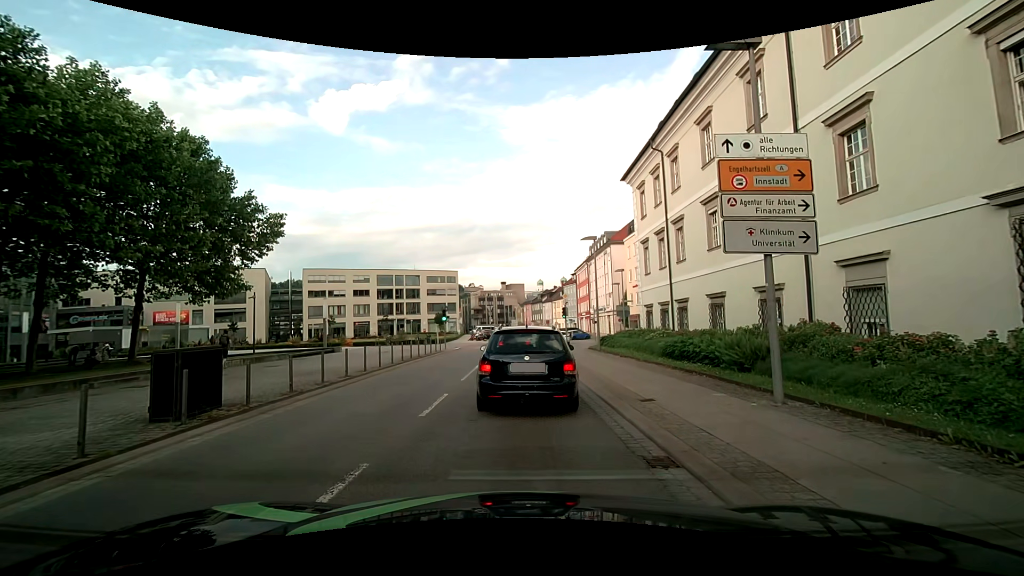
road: tertiary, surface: asphalt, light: Day
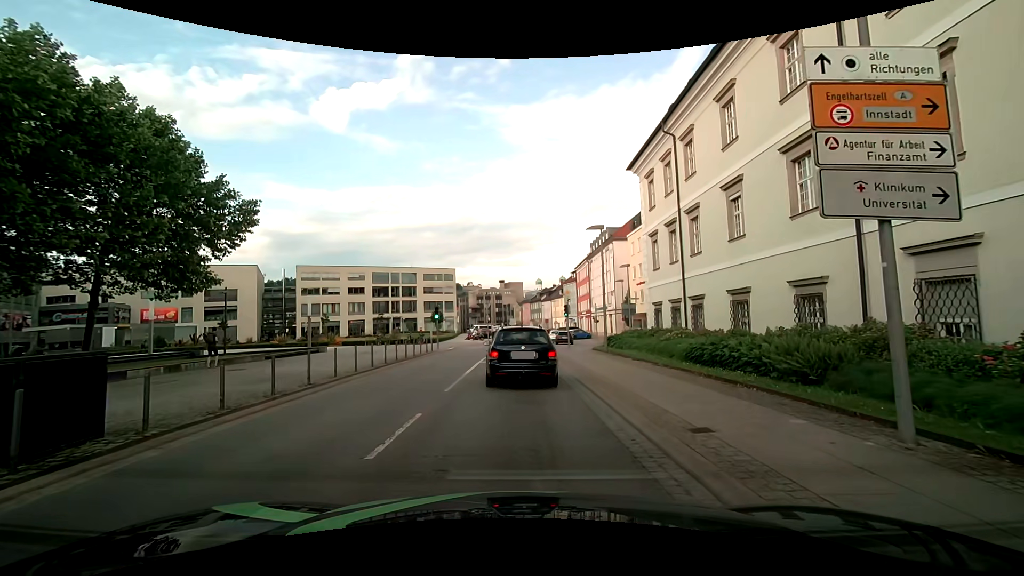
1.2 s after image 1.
(0.0, +3.0) m; +1°
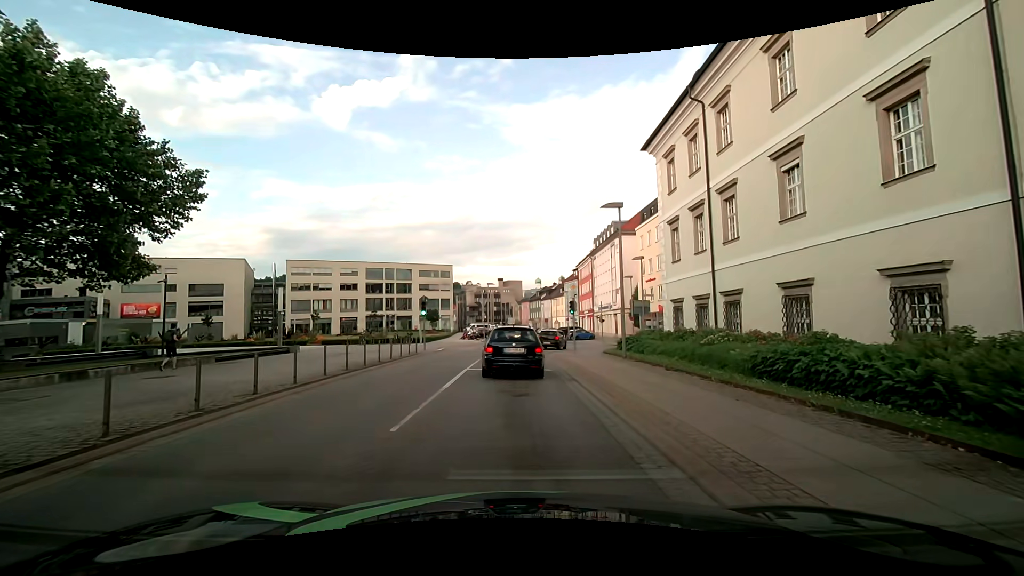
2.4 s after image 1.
(0.0, +4.9) m; 0°
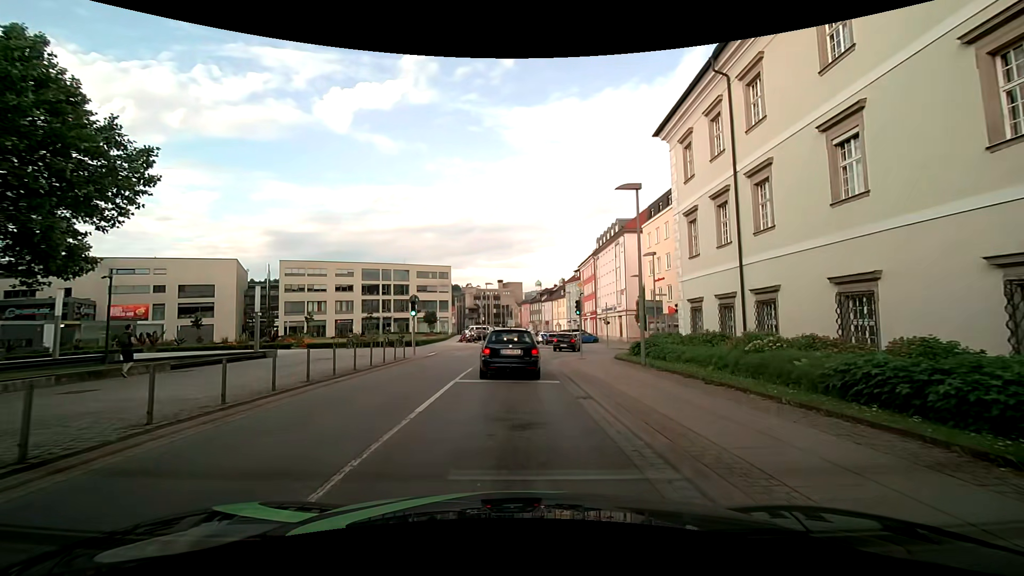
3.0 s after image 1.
(0.0, +3.3) m; -1°
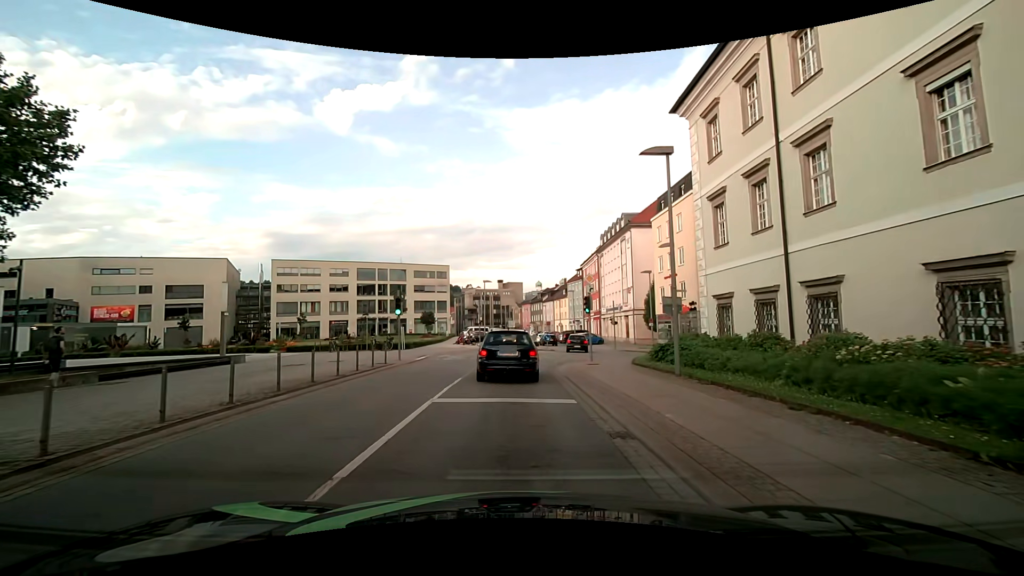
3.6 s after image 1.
(0.0, +3.9) m; +1°
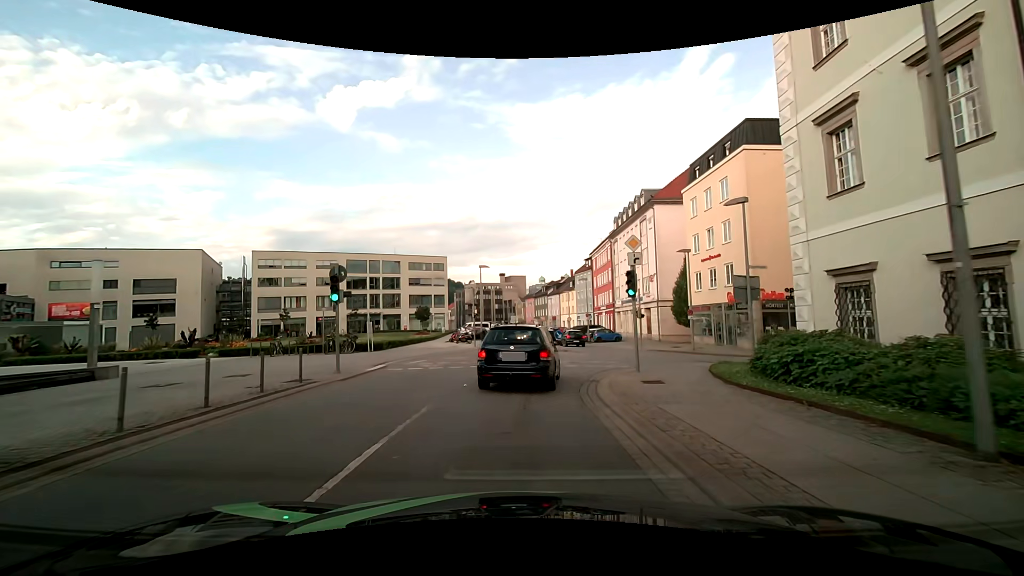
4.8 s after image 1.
(-0.1, +9.1) m; -1°
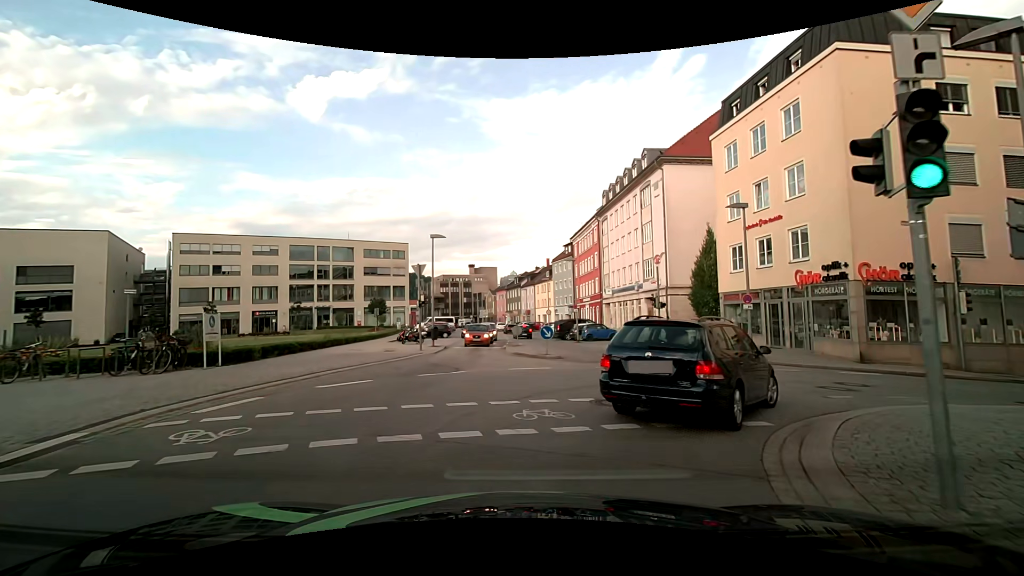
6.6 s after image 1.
(+0.1, +11.8) m; +3°
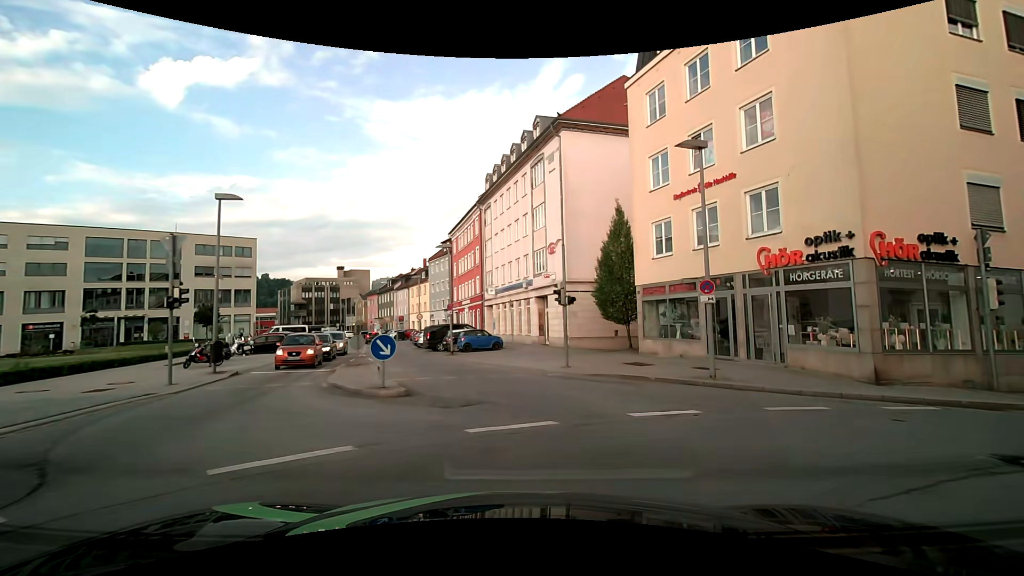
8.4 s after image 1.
(+1.0, +9.6) m; +13°
(0, +10) (-2, +20) (-5, +29) (-9, +39) (-12, +48) (-15, +58) (-19, +67) (-22, +76) (-27, +85) (-32, +94) m
